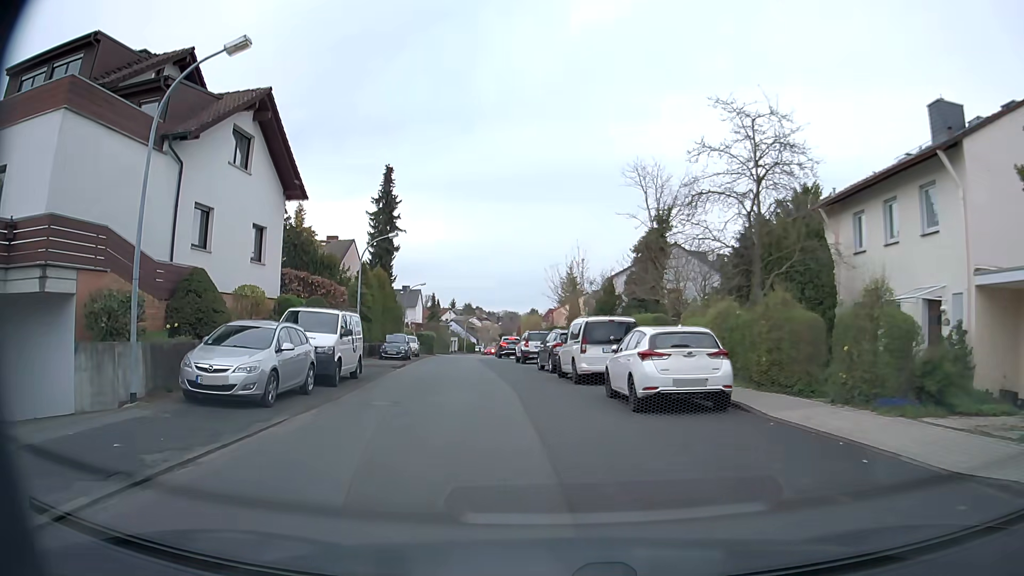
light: Day
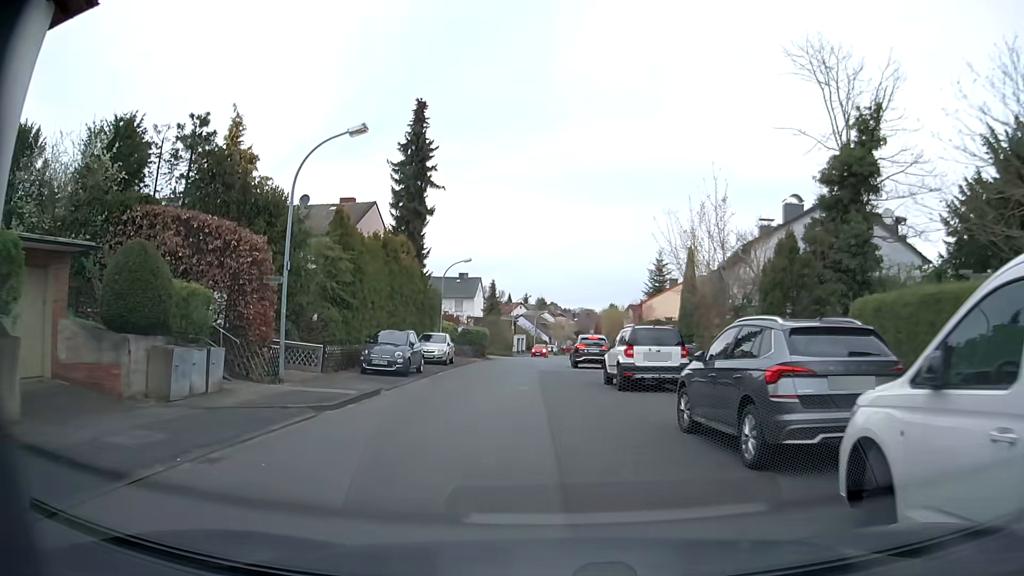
(-1.6, +17.1) m; -8°
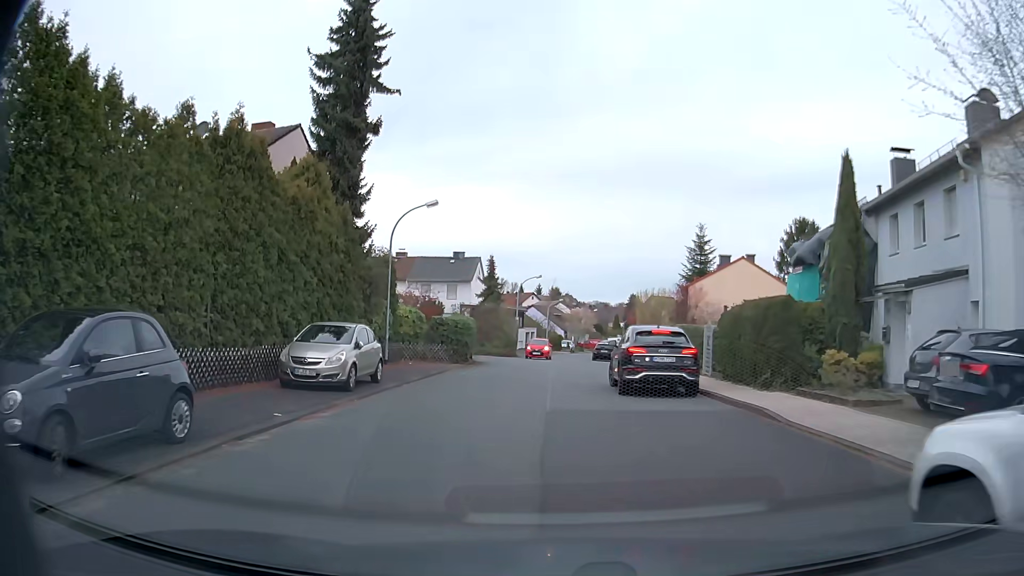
(-0.2, +17.0) m; -1°
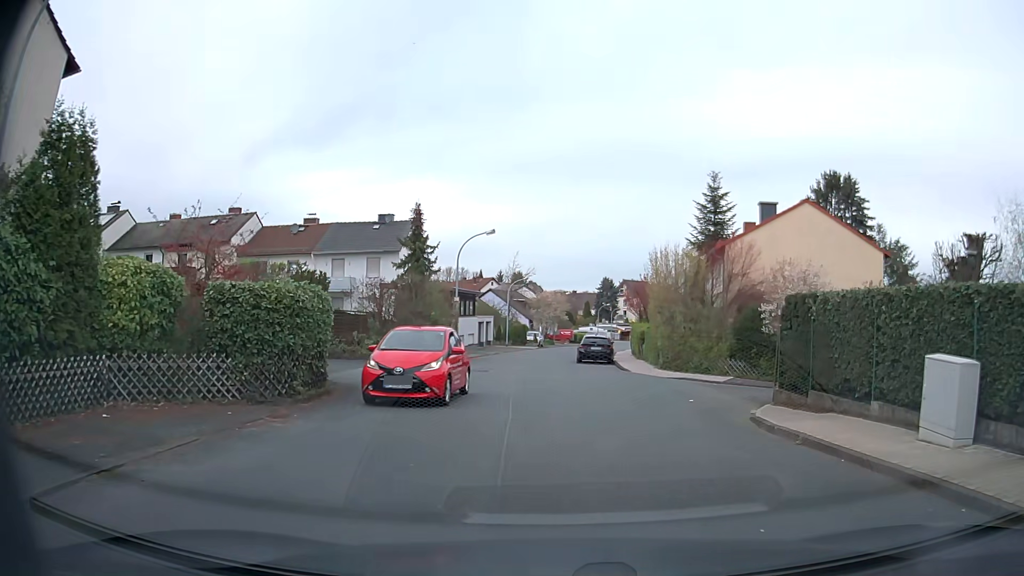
(-0.1, +19.3) m; +2°
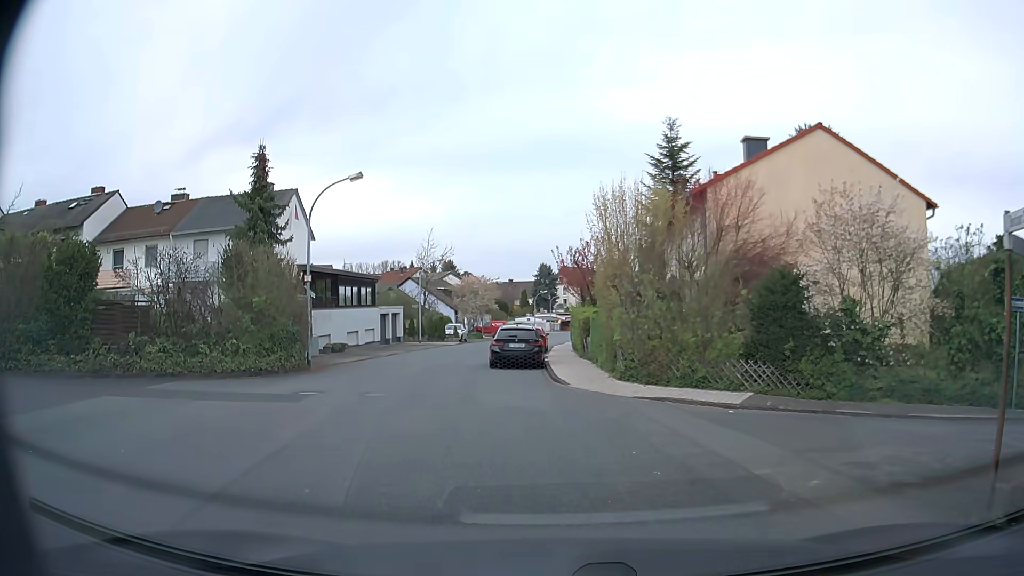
(+1.3, +10.9) m; +5°
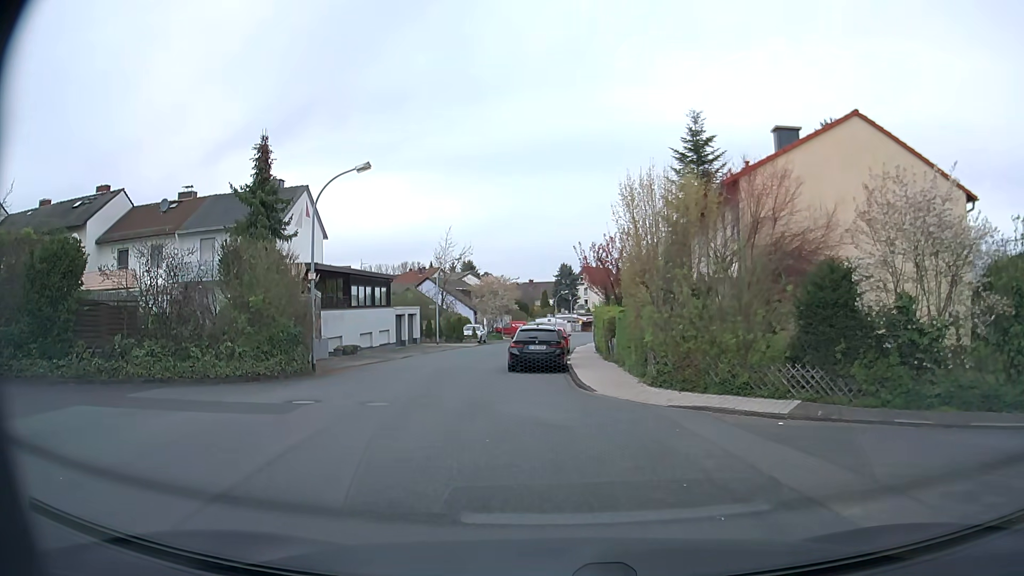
(0.0, +1.5) m; -2°
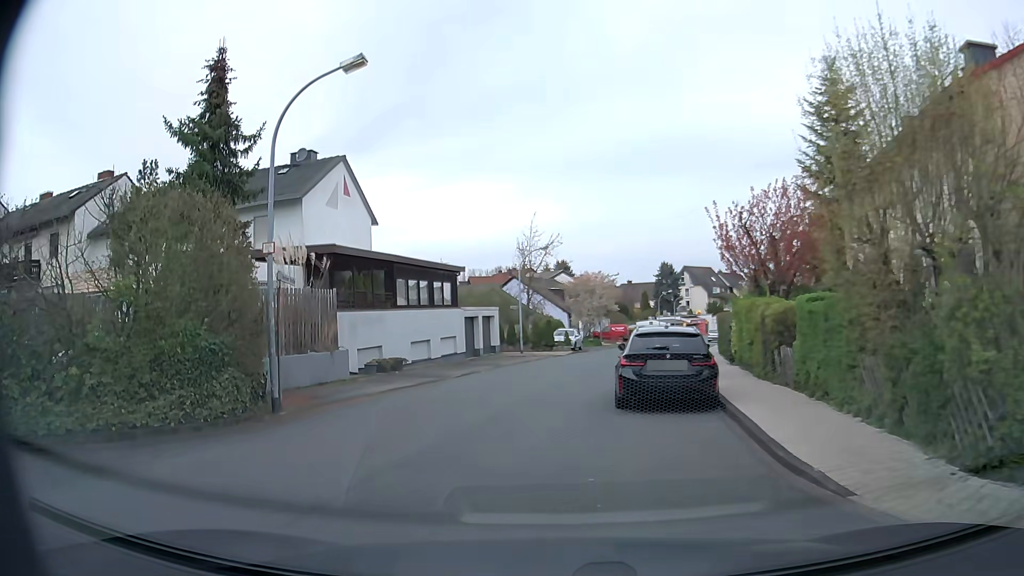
(-0.4, +9.4) m; -8°
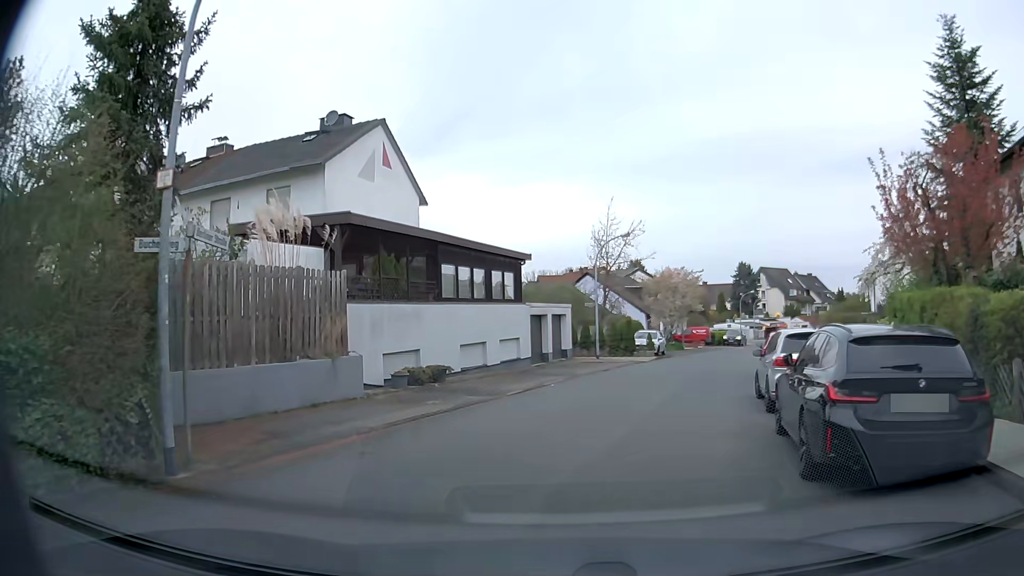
(-0.3, +6.0) m; -5°
(+1, +10) (+3, +20) (+7, +29) (+10, +38) (+14, +48) (+18, +57) (+21, +66) (+26, +75) (+30, +84) (+34, +93) m
